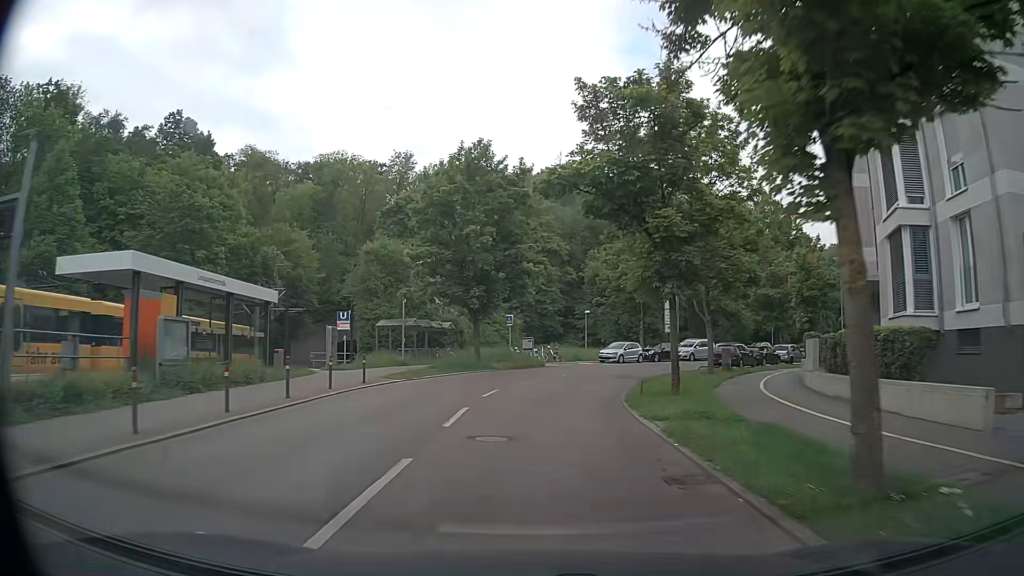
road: secondary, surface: asphalt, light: Day
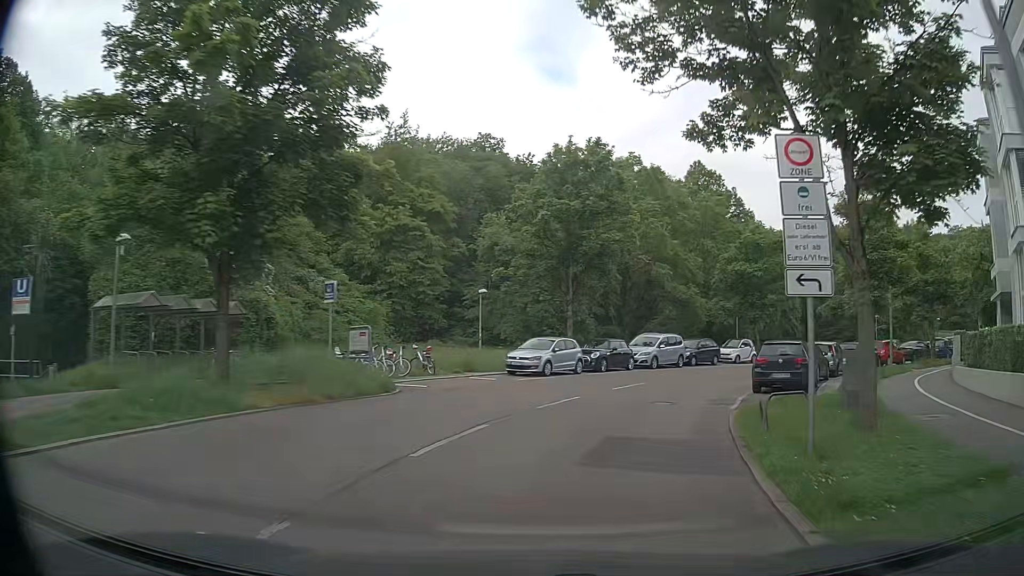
(+1.1, +20.8) m; +10°
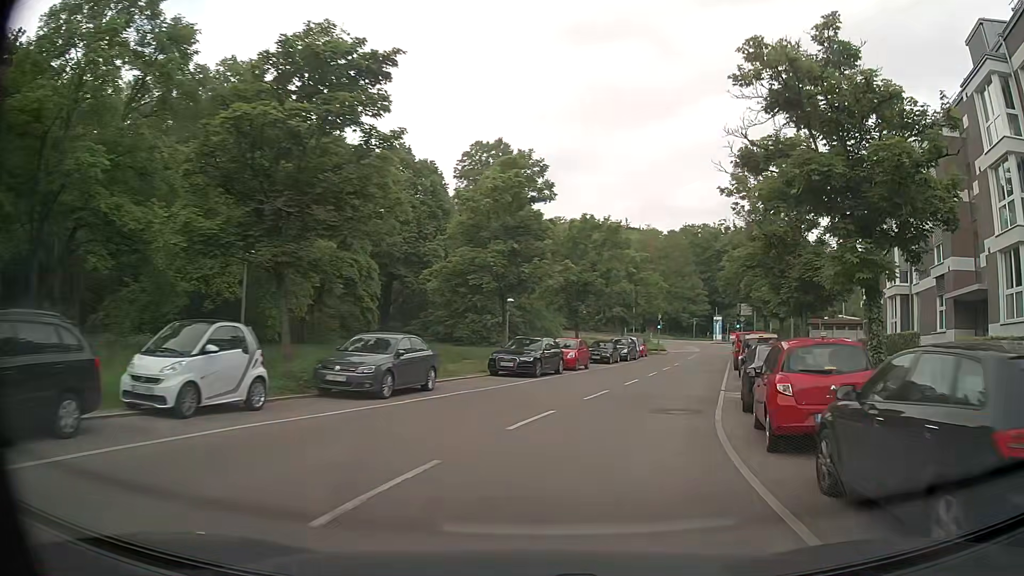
(+9.8, +30.0) m; +37°
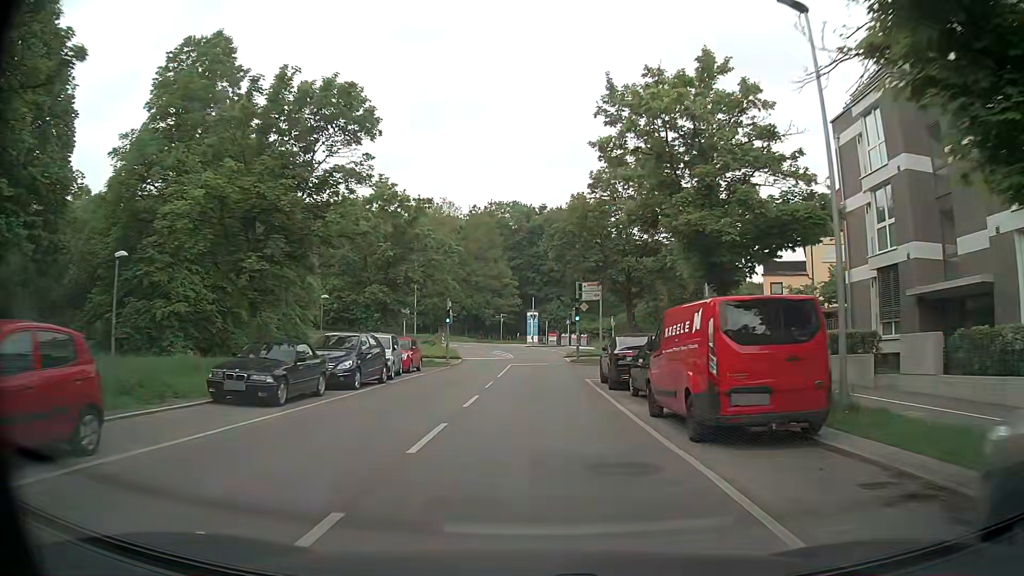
(+5.5, +26.0) m; +17°
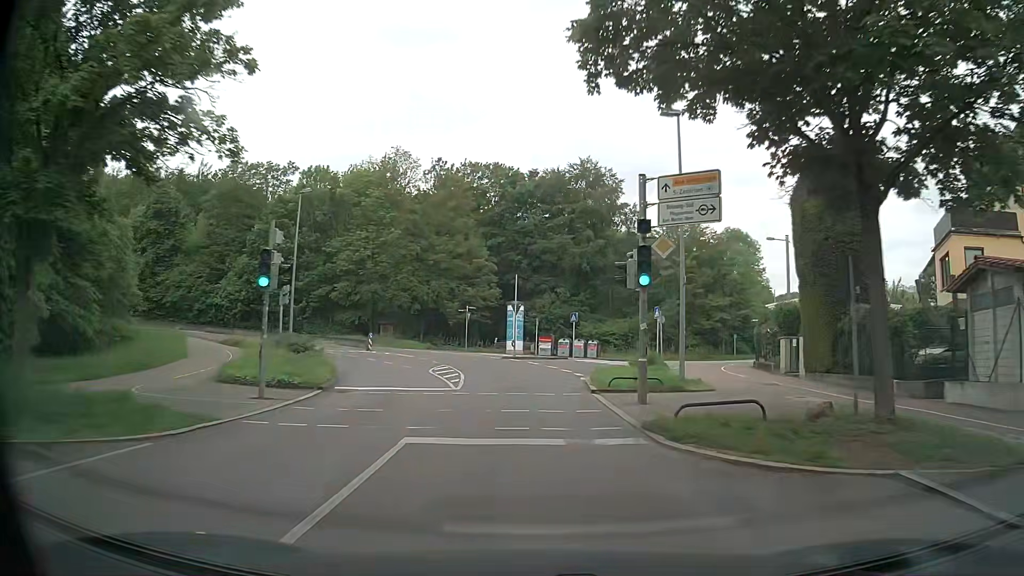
(+0.4, +29.0) m; +2°
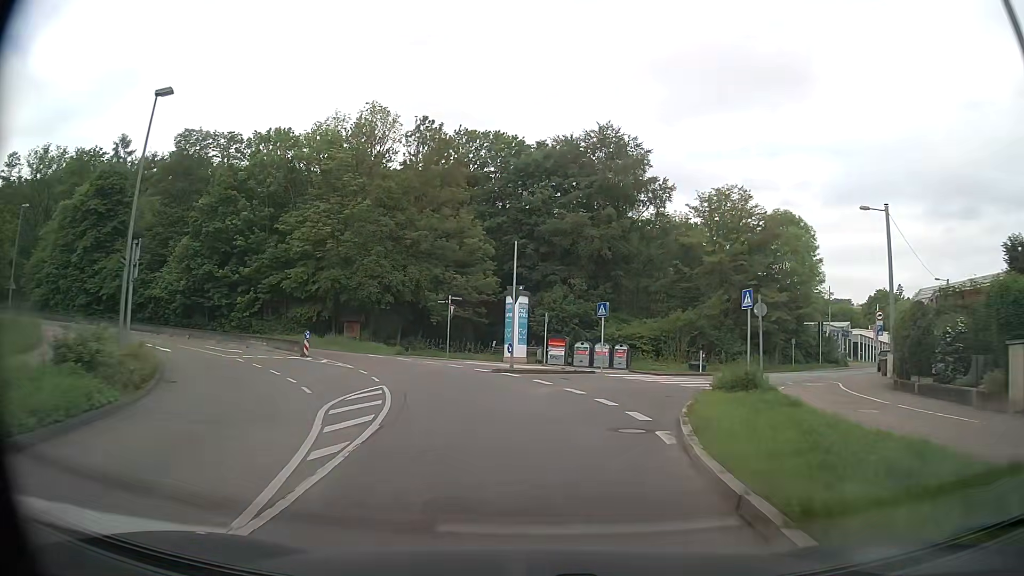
(-0.1, +14.7) m; -1°
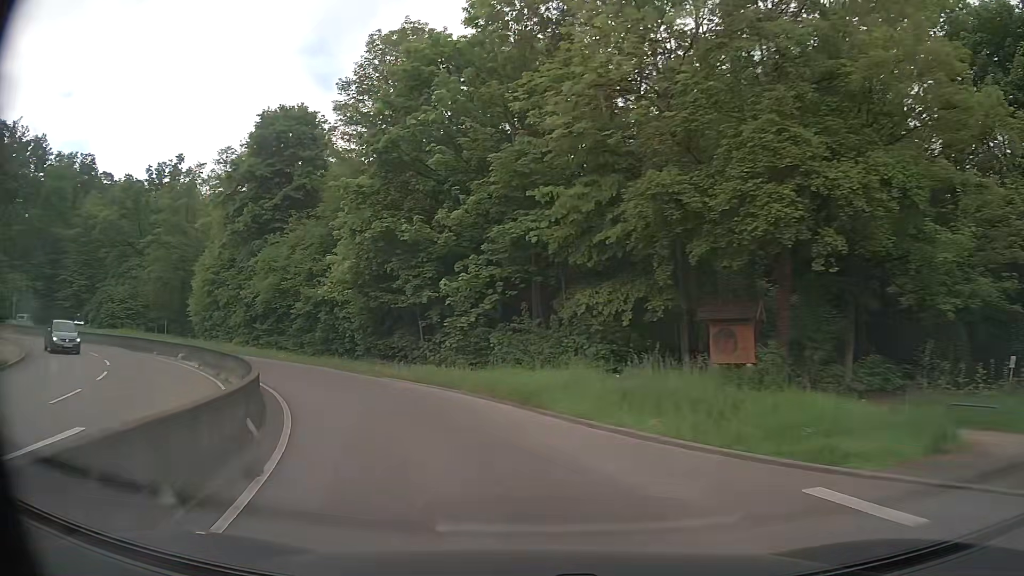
(-7.4, +31.8) m; -33°
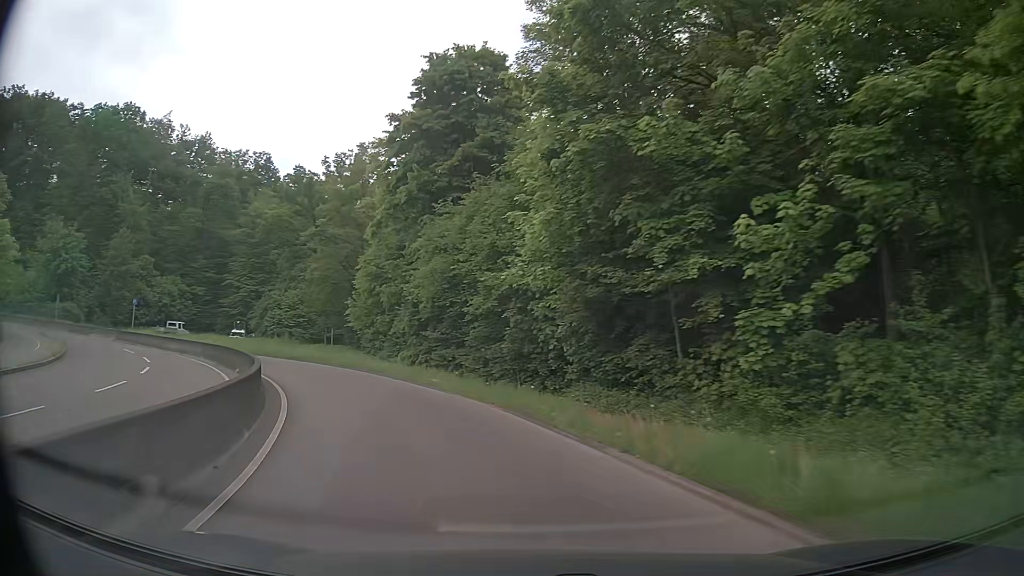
(-2.3, +12.8) m; -20°
(-1, +10) (-5, +19) (-10, +28) (-17, +35) (-25, +40) (-35, +44) (-45, +46) (-54, +45) (-64, +43) (-74, +40) m
